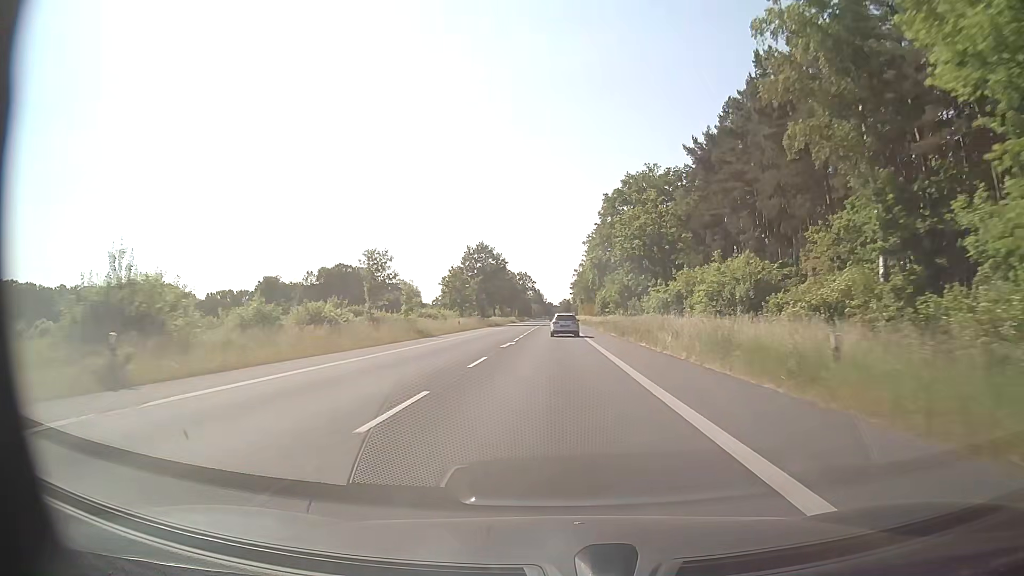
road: secondary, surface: asphalt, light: Day
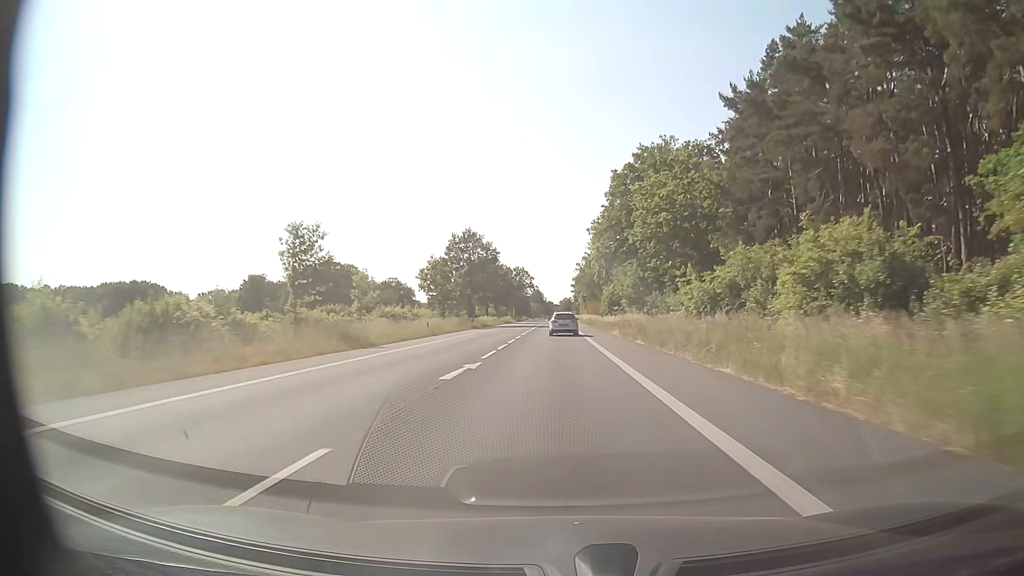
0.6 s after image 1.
(0.0, +14.9) m; 0°
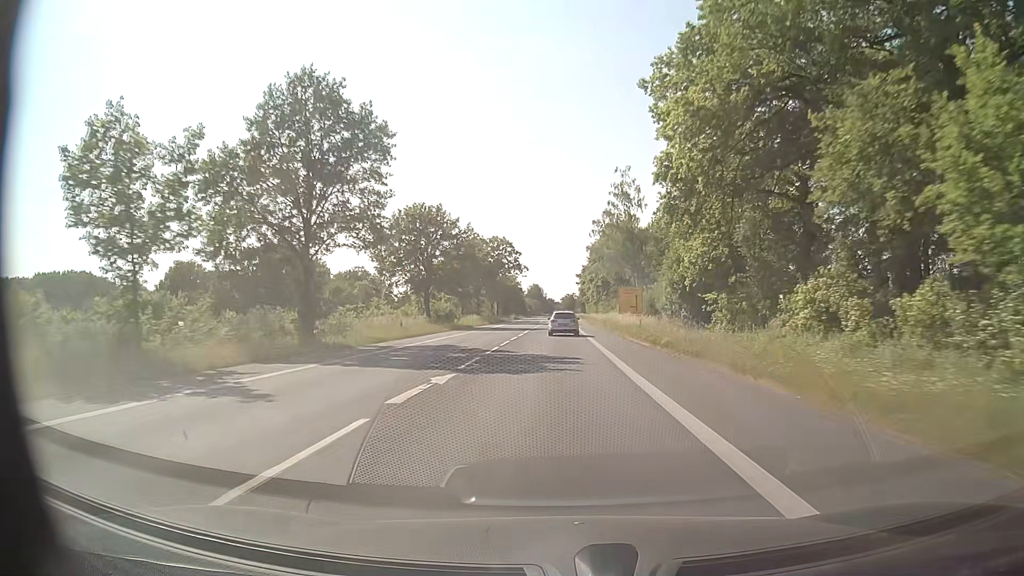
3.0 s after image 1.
(-0.1, +58.0) m; 0°
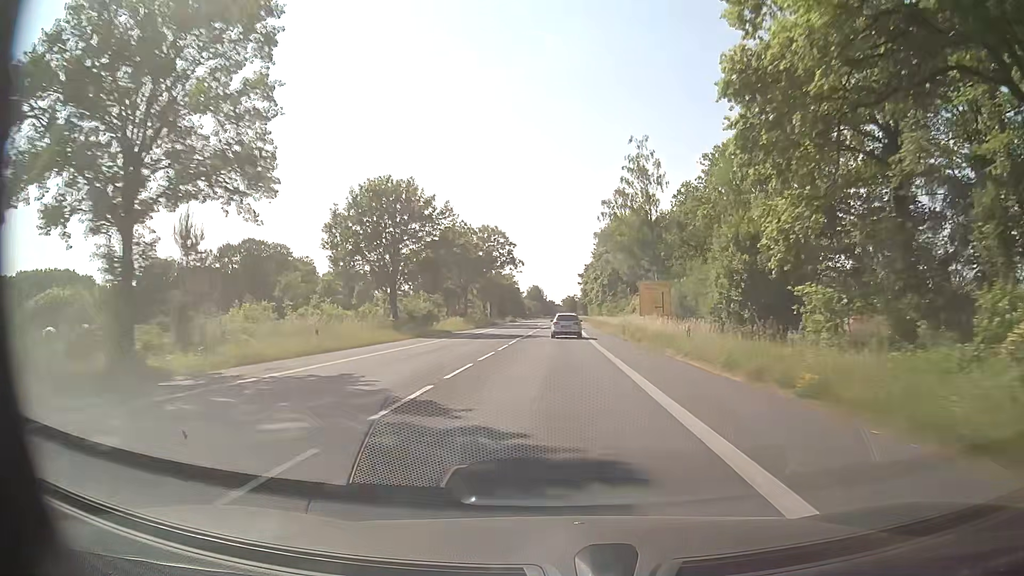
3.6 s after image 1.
(0.0, +14.1) m; 0°
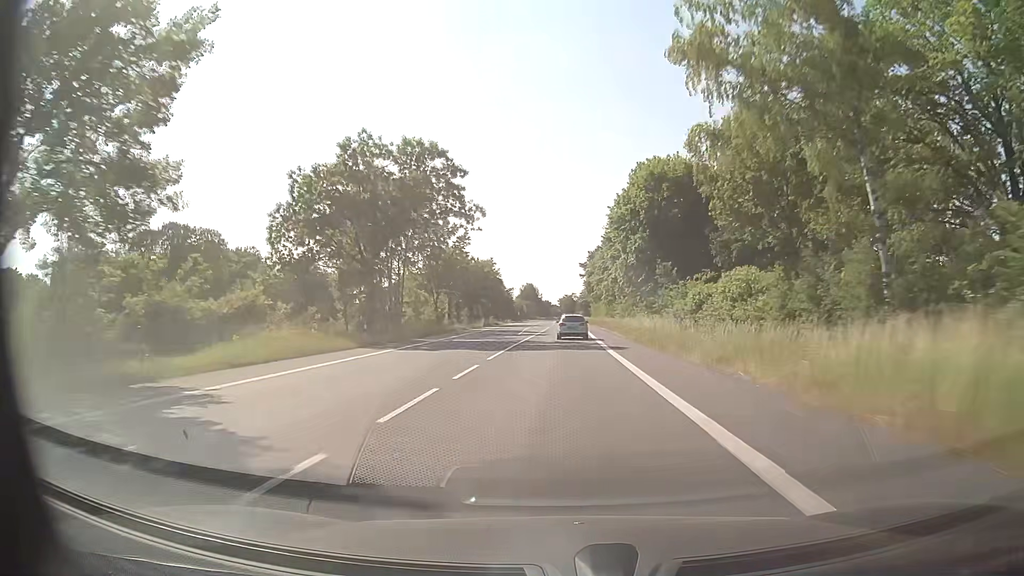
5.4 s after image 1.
(+0.2, +41.6) m; 0°
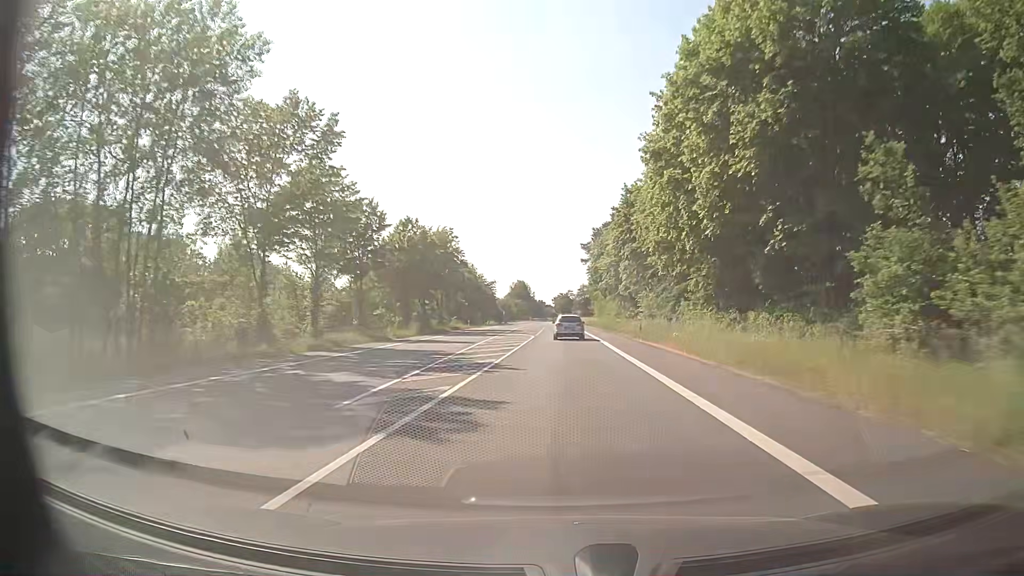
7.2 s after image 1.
(+0.3, +41.2) m; +1°
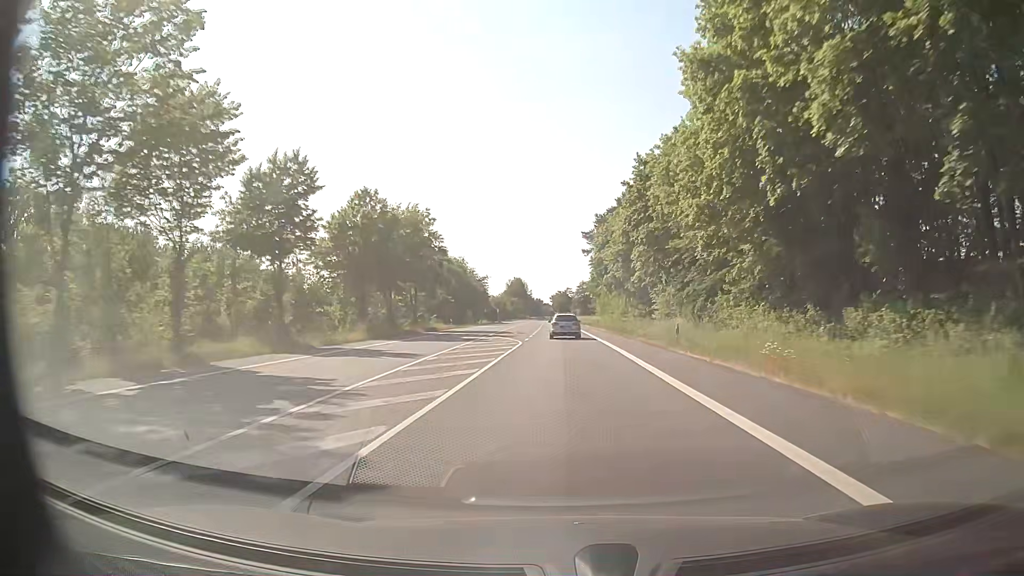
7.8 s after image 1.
(-0.1, +13.6) m; 0°
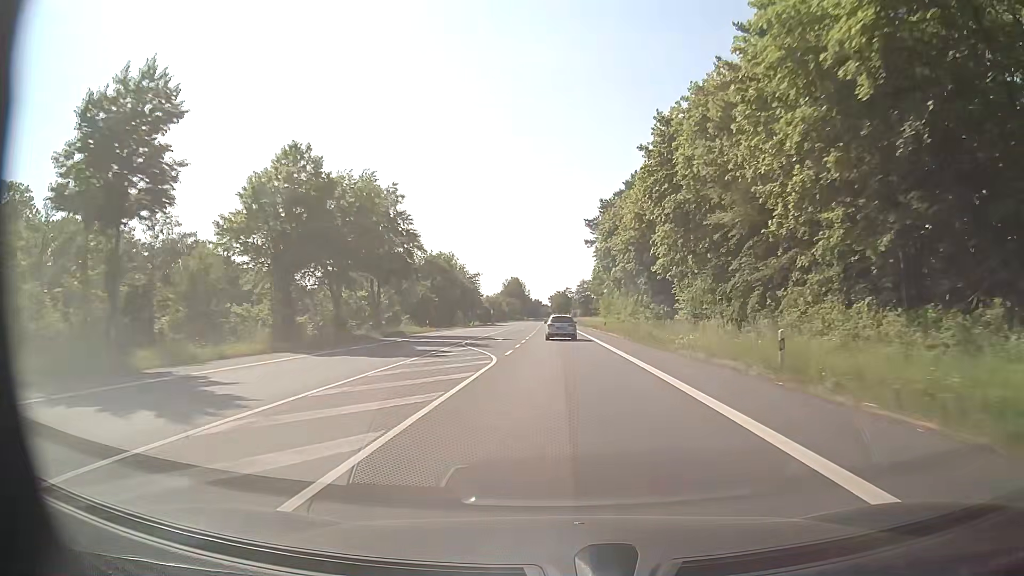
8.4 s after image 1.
(0.0, +13.6) m; 0°
(0, +10) (0, +20) (0, +30) (0, +40) (0, +50) (0, +60) (0, +70) (0, +80) (-1, +90) (-1, +100) m
